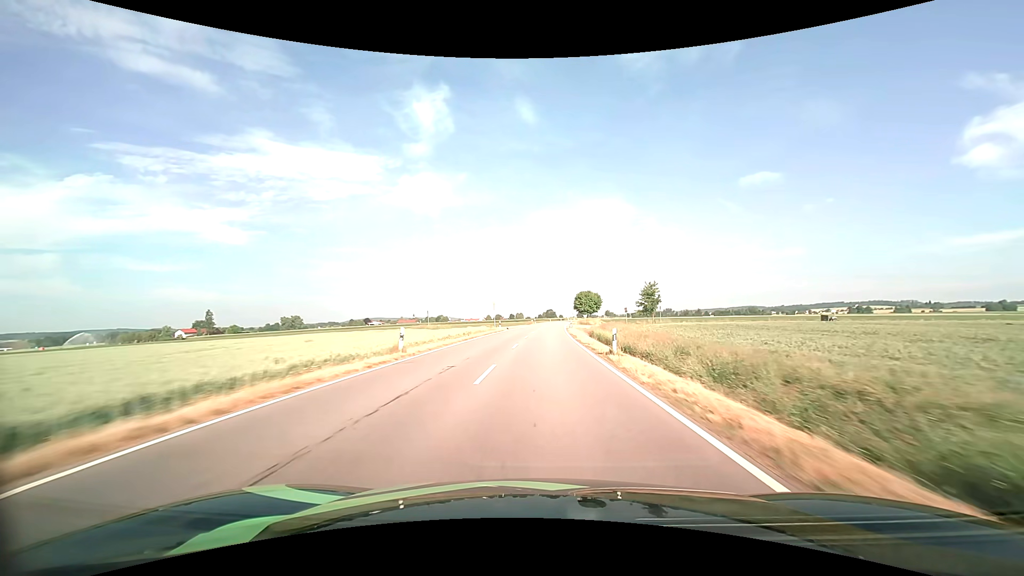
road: tertiary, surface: asphalt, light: Day
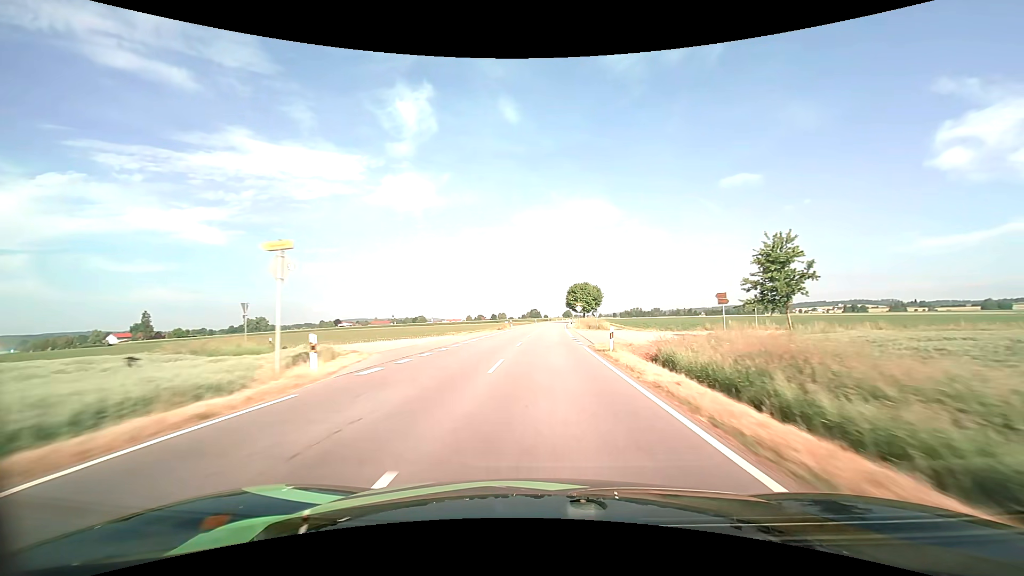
(+0.7, +45.8) m; +2°
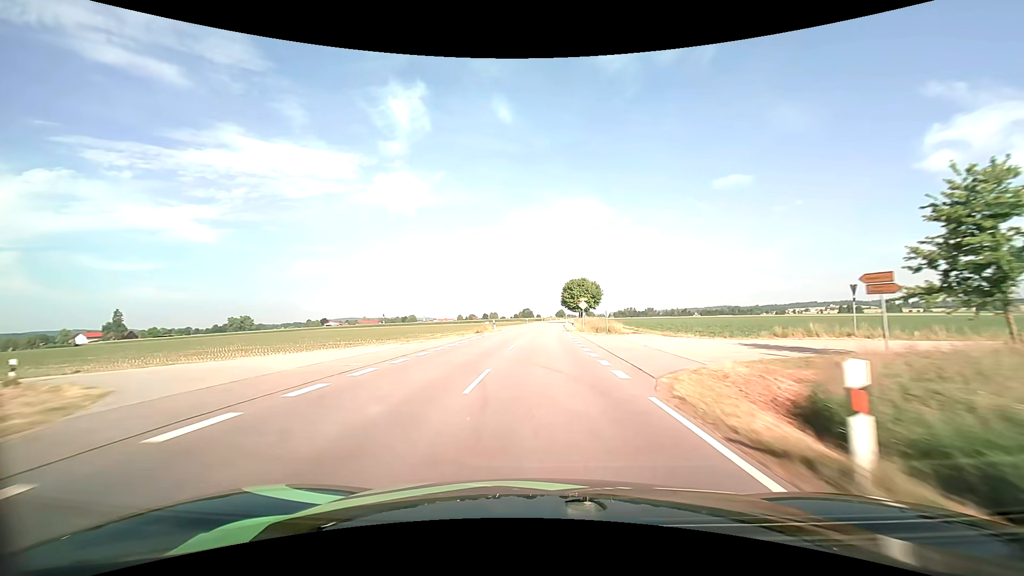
(+0.1, +15.5) m; +1°
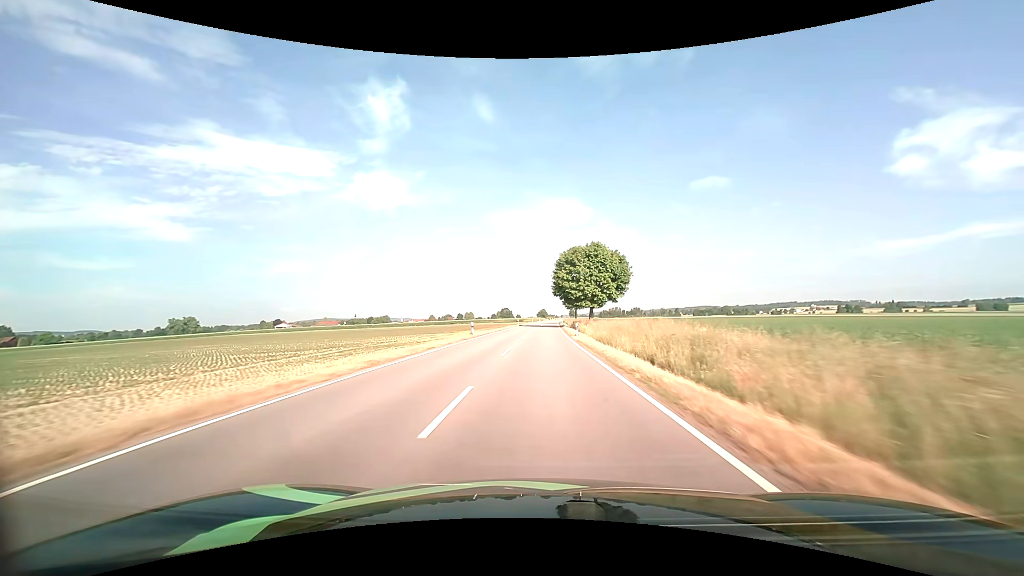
(+1.3, +63.3) m; +2°
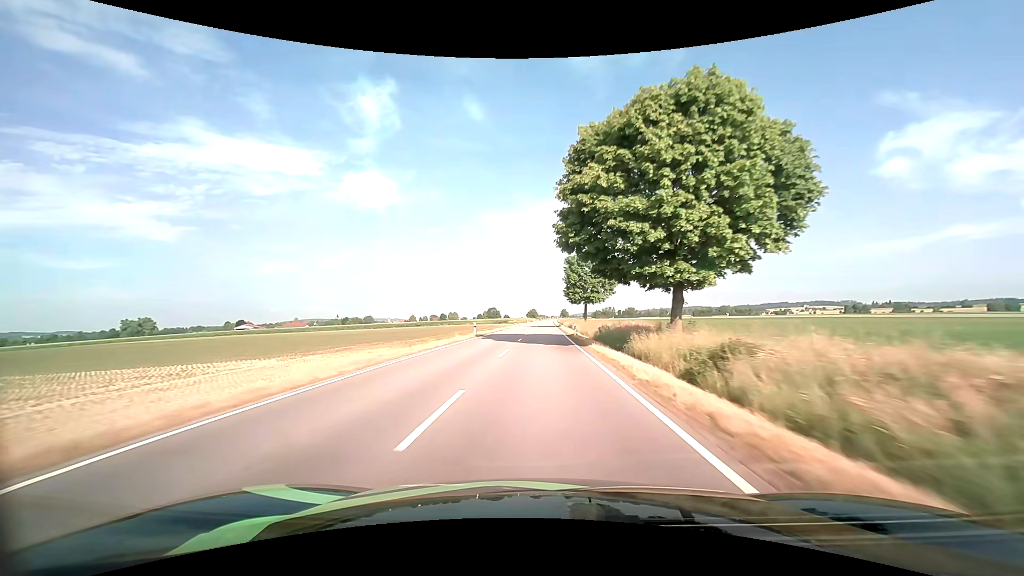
(+0.8, +48.5) m; +1°
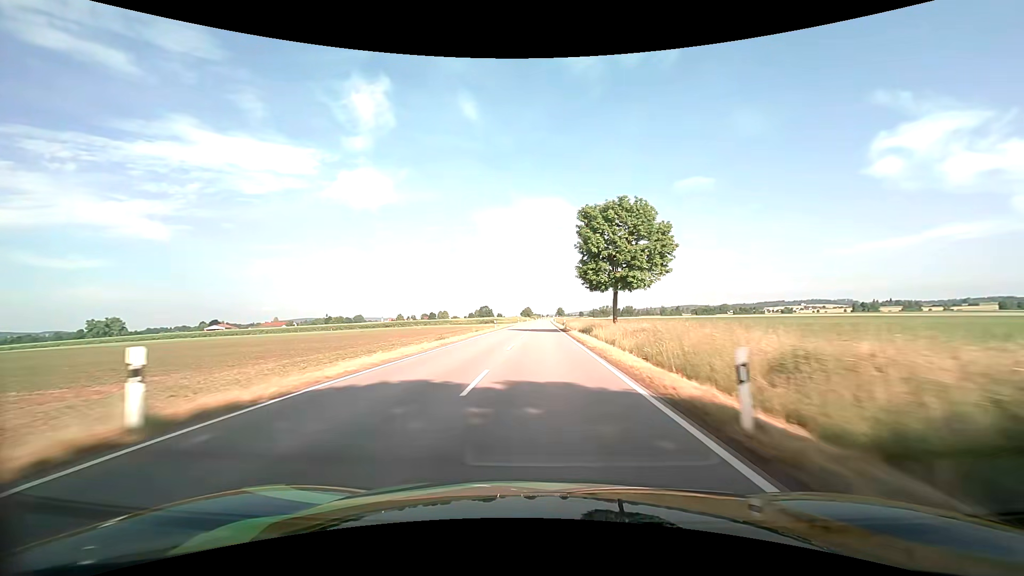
(+0.1, +32.6) m; 0°
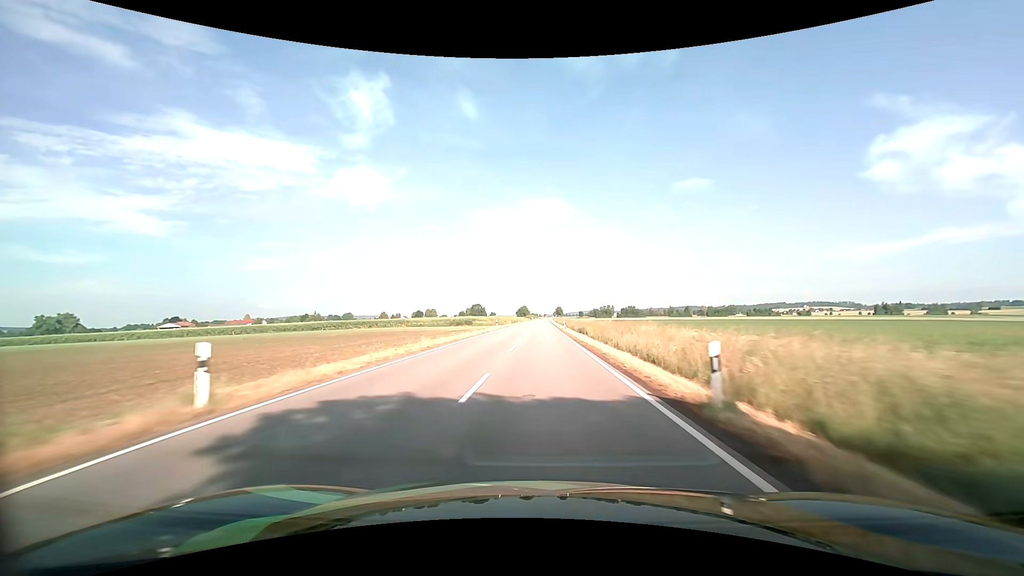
(+0.4, +48.7) m; 0°
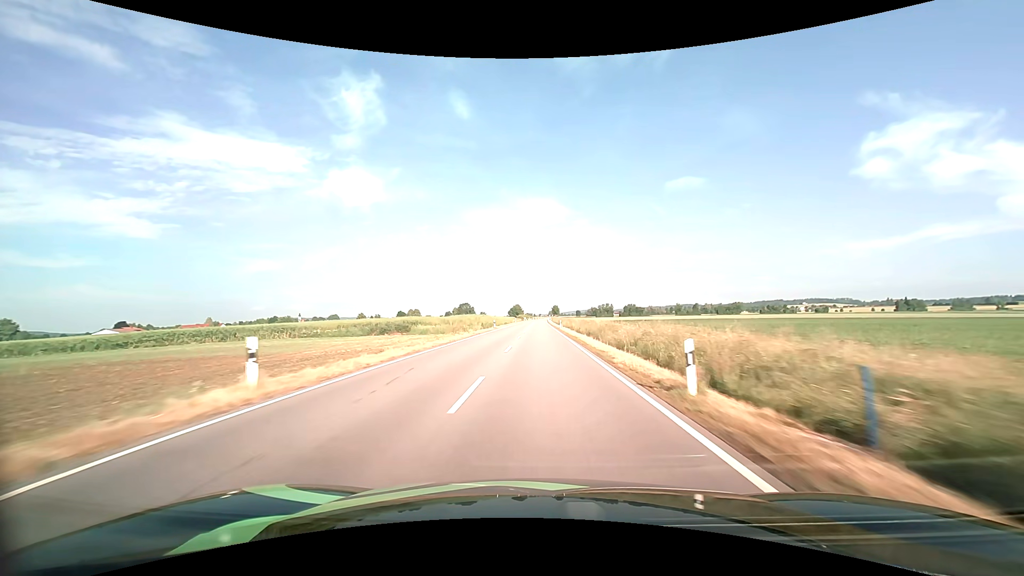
(+0.3, +48.9) m; +1°
(0, +10) (0, +20) (0, +30) (0, +40) (0, +50) (0, +60) (0, +70) (0, +80) (0, +90) (0, +100) m
